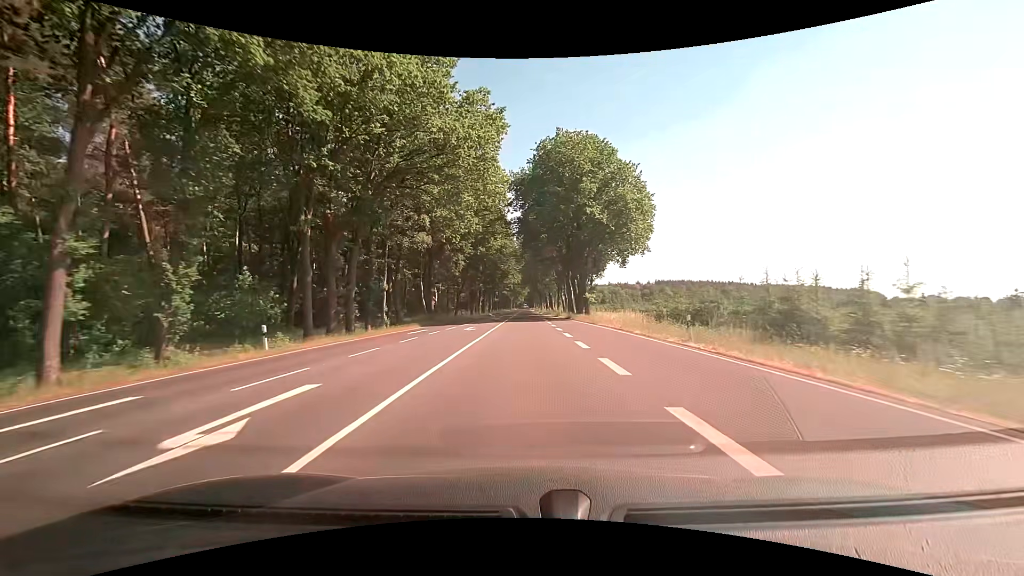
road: primary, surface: asphalt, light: Day
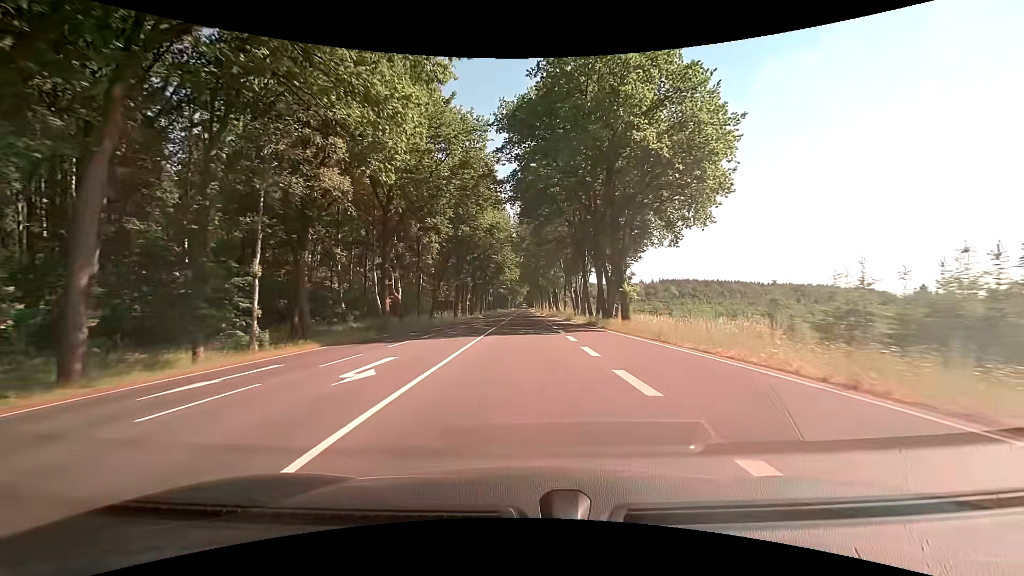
(-0.1, +20.8) m; 0°
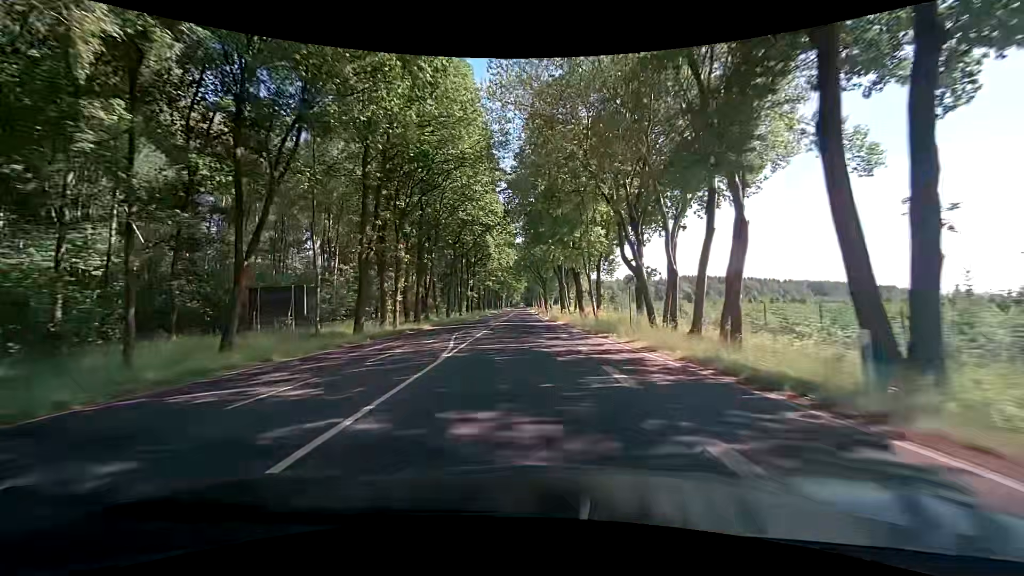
(+0.2, +42.4) m; +1°
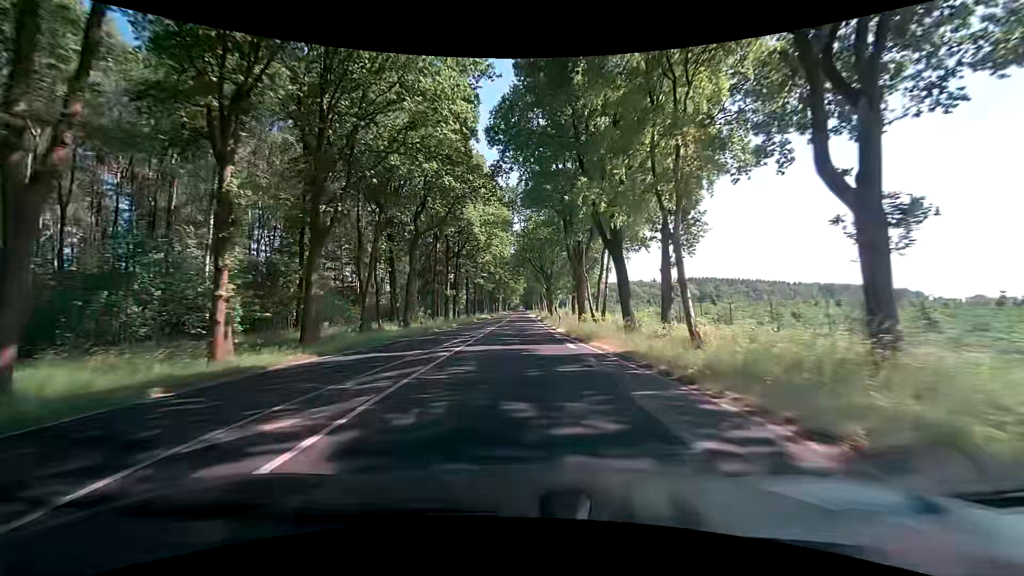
(0.0, +21.9) m; 0°
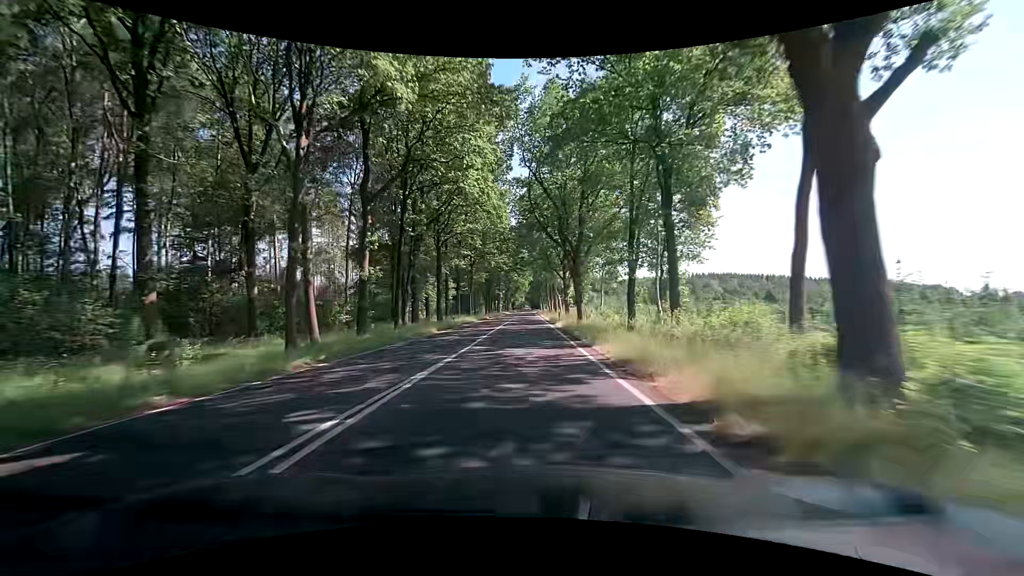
(-0.1, +34.6) m; 0°
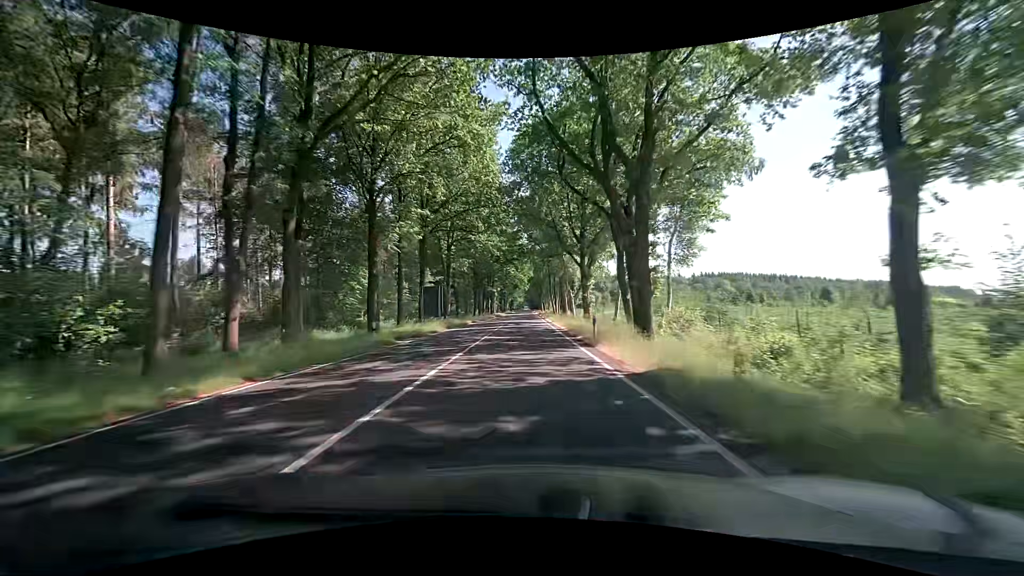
(0.0, +24.4) m; 0°
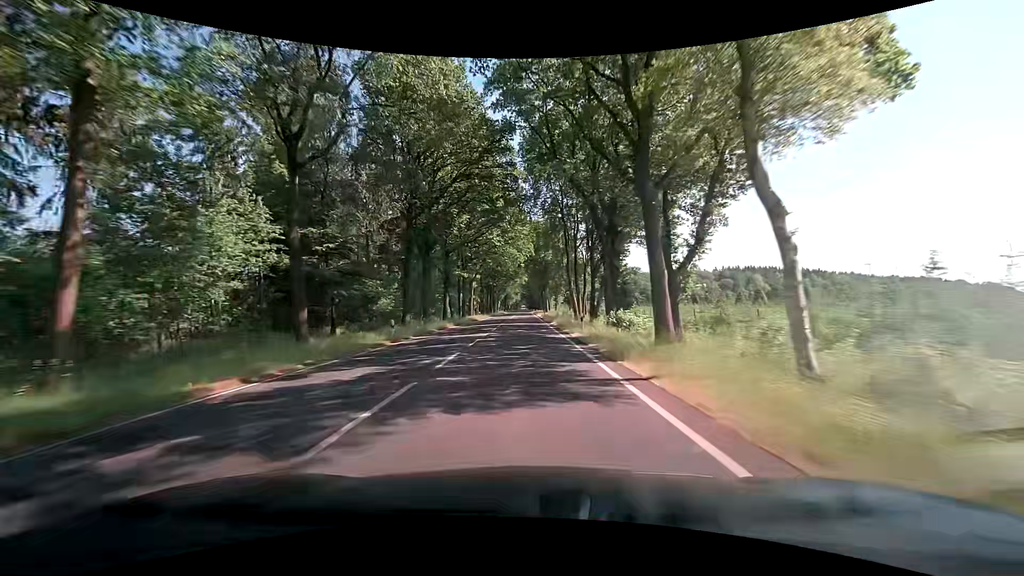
(+0.3, +52.1) m; +1°
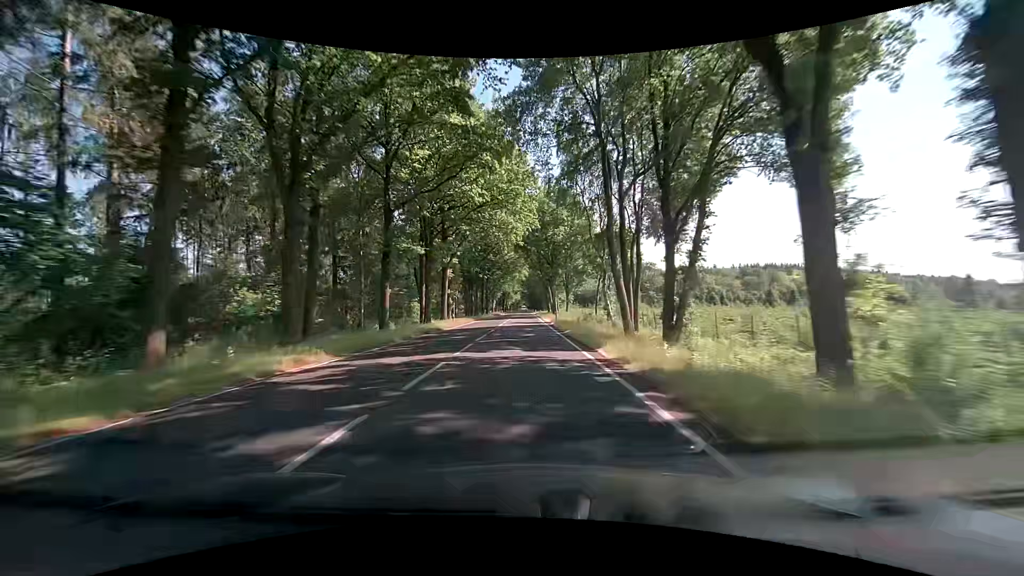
(-0.1, +28.0) m; 0°
(0, +10) (0, +20) (0, +30) (0, +40) (0, +50) (0, +60) (0, +70) (0, +80) (0, +90) (0, +100) m
